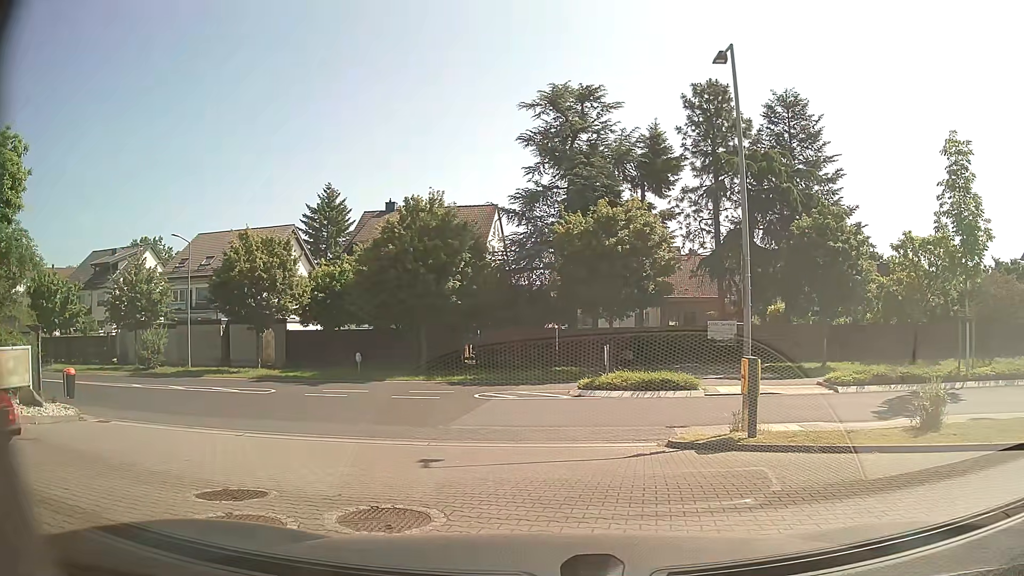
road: service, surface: paving_stones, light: Day
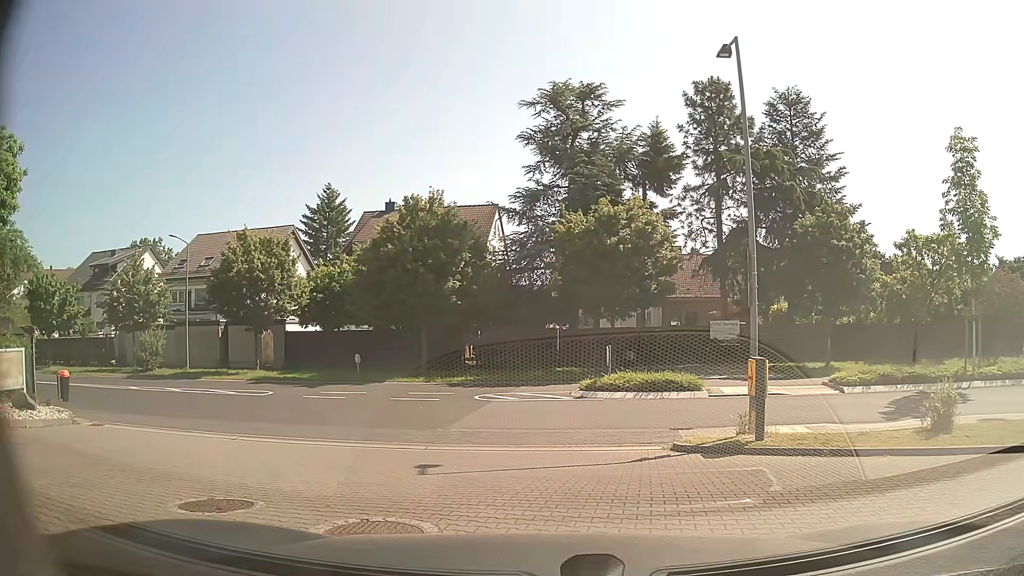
(0.0, +0.3) m; 0°
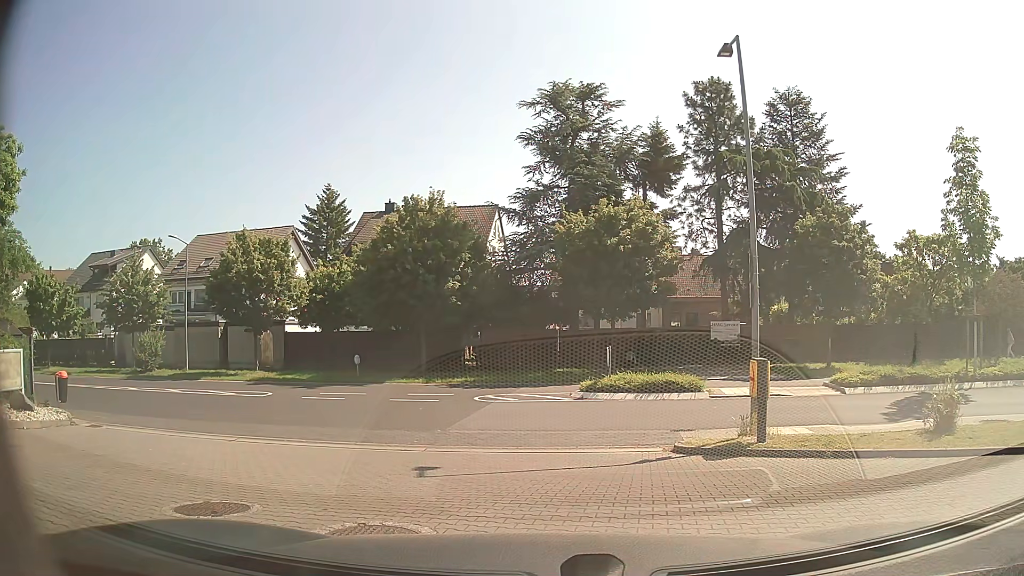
(0.0, +0.2) m; 0°
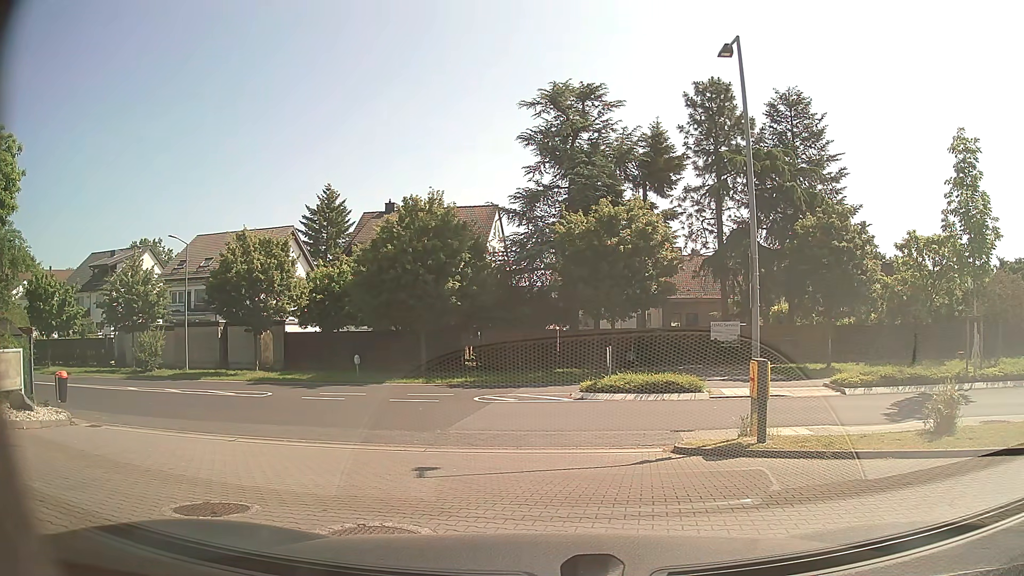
(0.0, 0.0) m; 0°
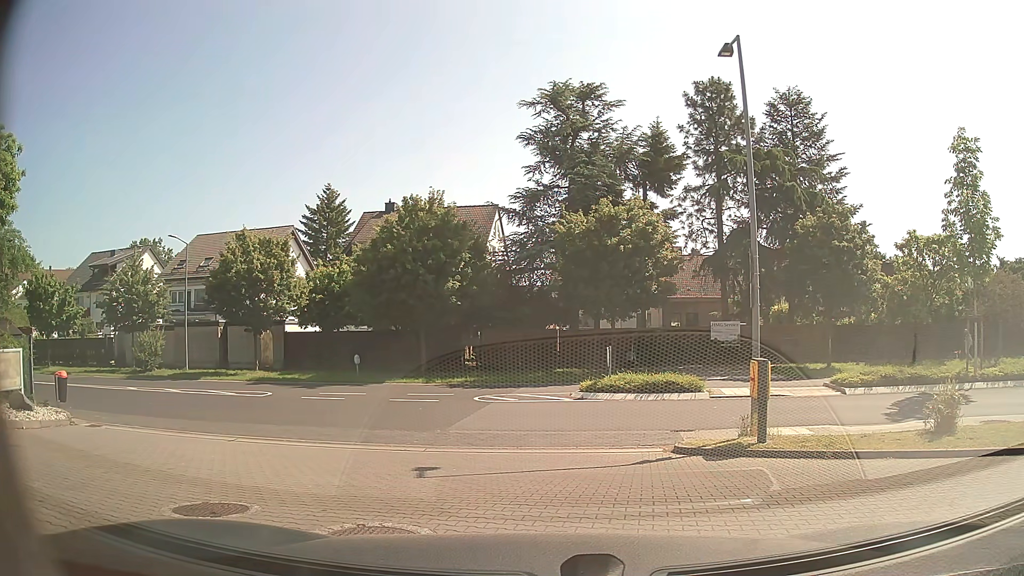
(0.0, 0.0) m; 0°
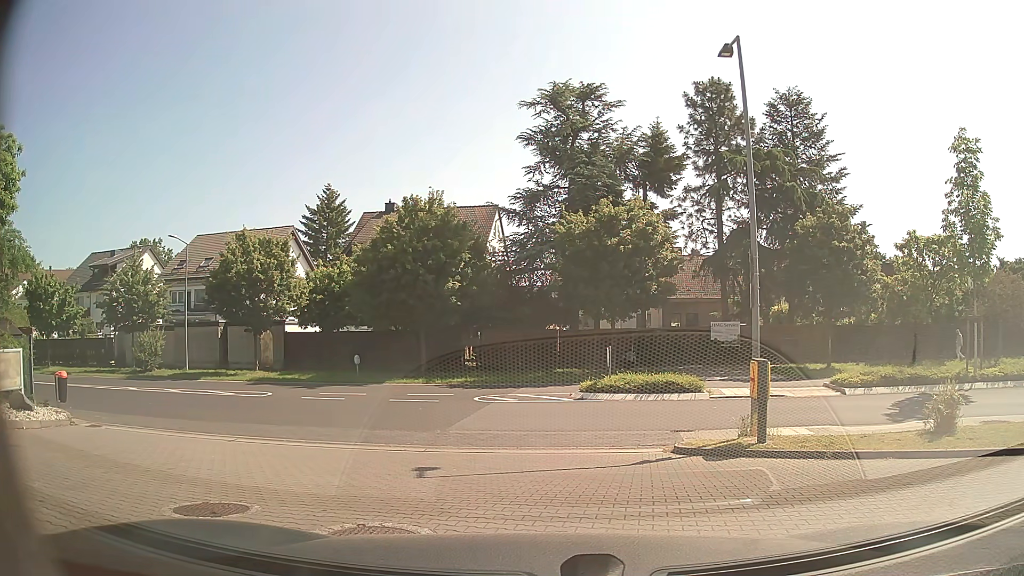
(0.0, 0.0) m; 0°
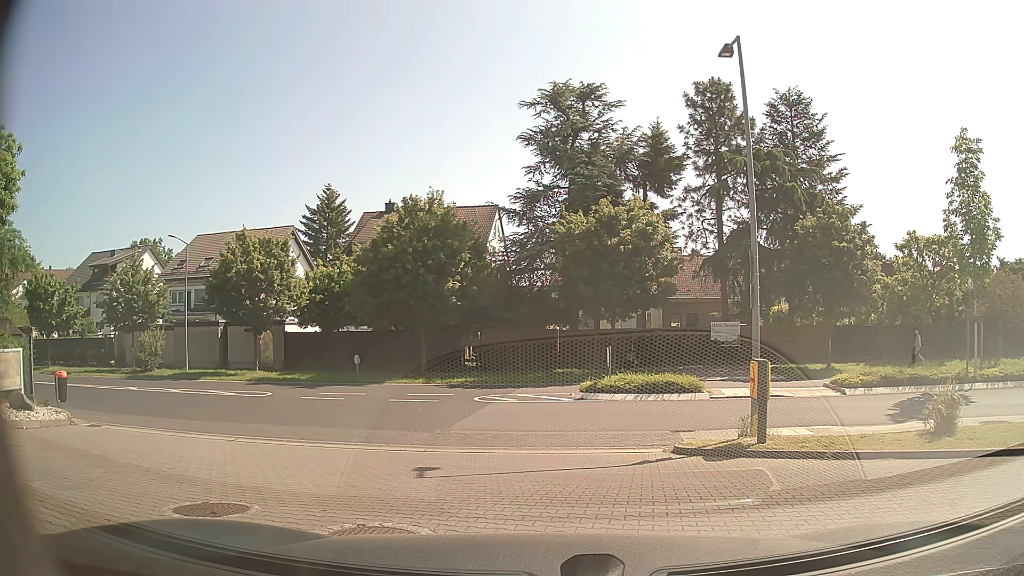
(0.0, +0.1) m; 0°
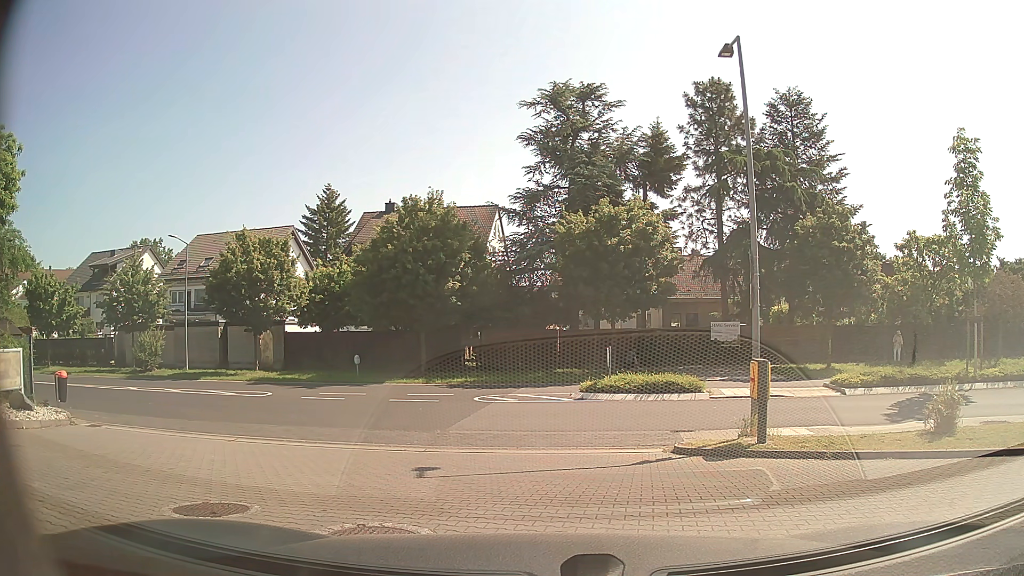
(0.0, 0.0) m; 0°
